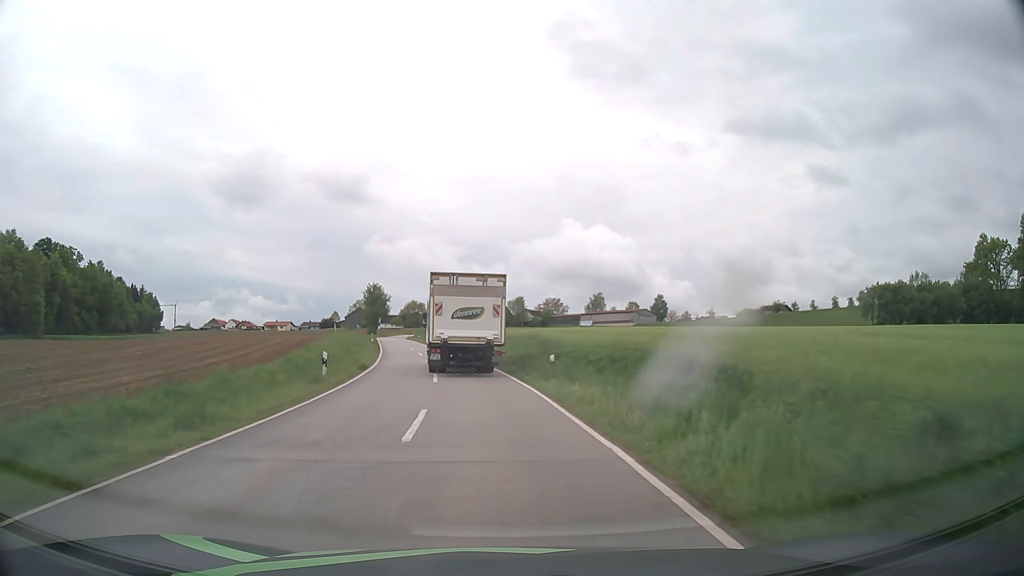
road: tertiary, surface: asphalt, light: Day
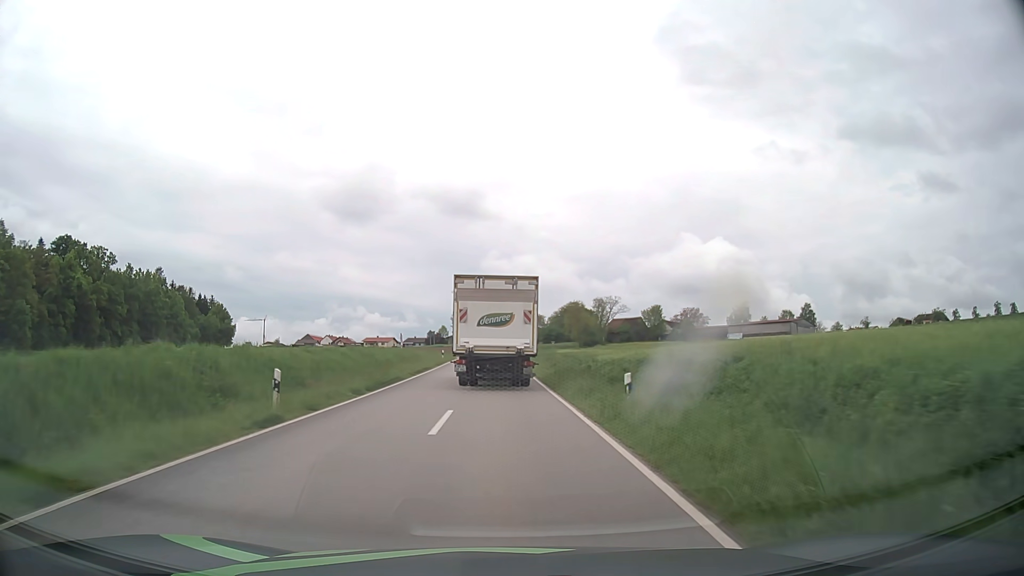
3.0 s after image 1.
(-4.6, +46.6) m; -10°
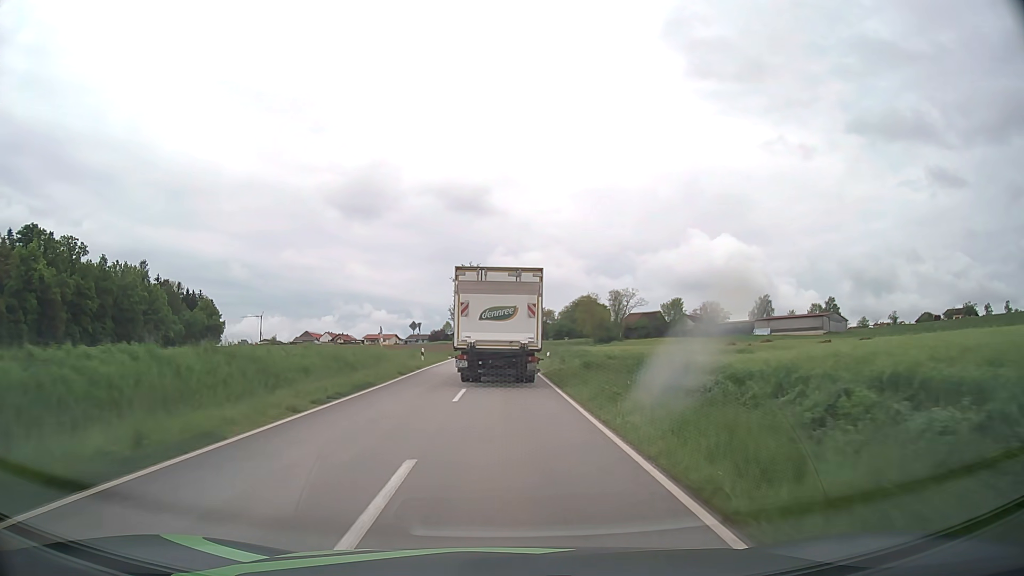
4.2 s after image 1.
(-0.1, +19.1) m; -1°
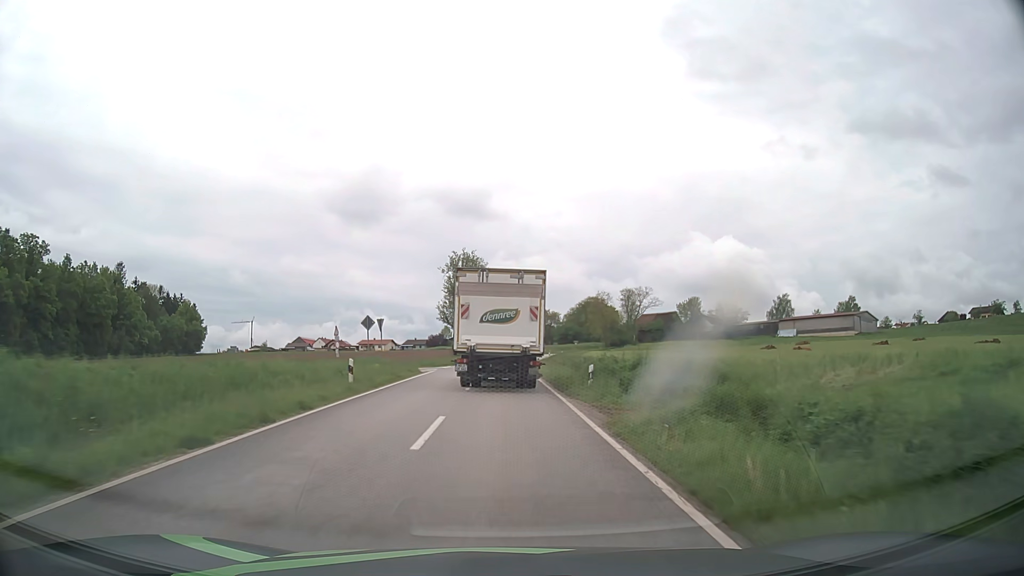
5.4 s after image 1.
(-0.1, +19.0) m; 0°
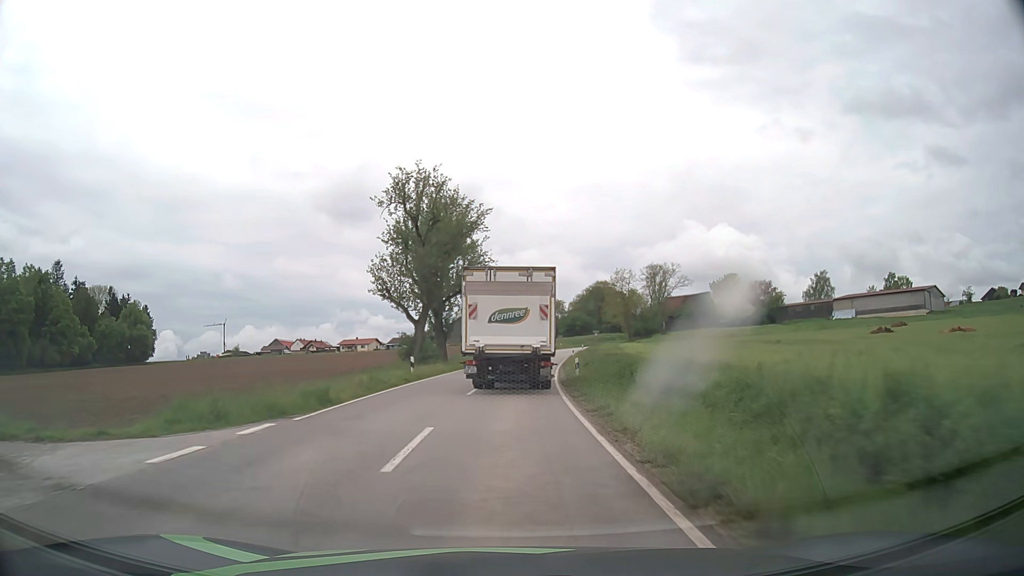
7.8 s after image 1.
(+0.1, +37.8) m; 0°
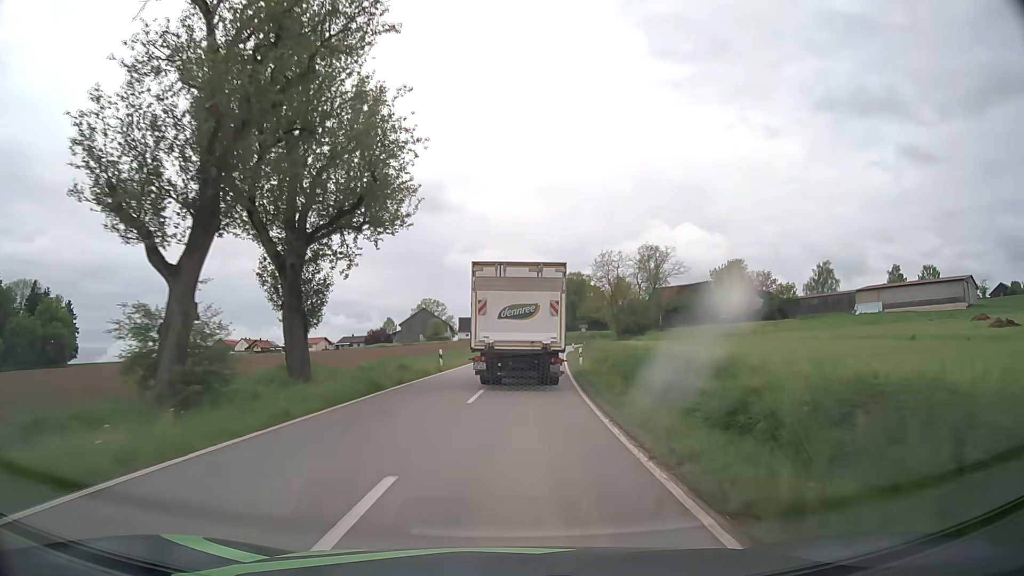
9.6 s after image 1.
(+0.5, +28.4) m; +3°
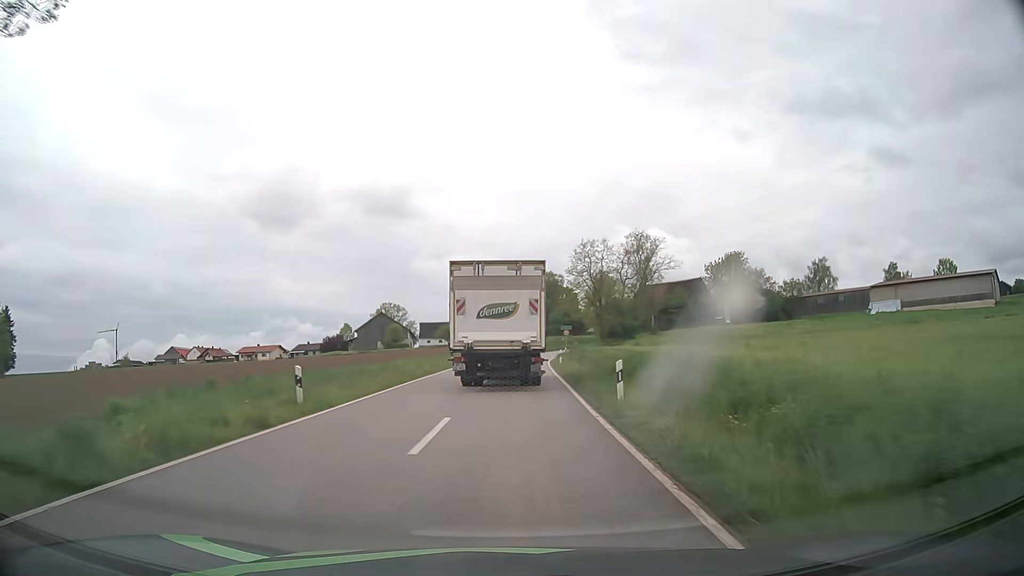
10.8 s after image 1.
(+0.5, +18.9) m; +3°
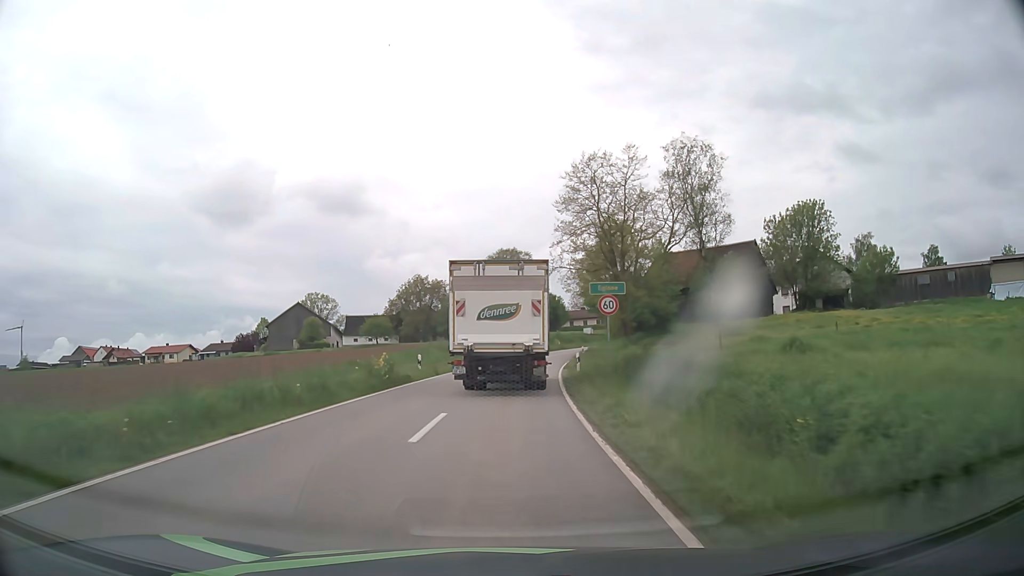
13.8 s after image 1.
(+1.2, +46.9) m; +3°
(0, +10) (0, +20) (+1, +30) (+2, +40) (+3, +50) (+5, +60) (+7, +70) (+9, +79) (+13, +88) (+18, +97) m
